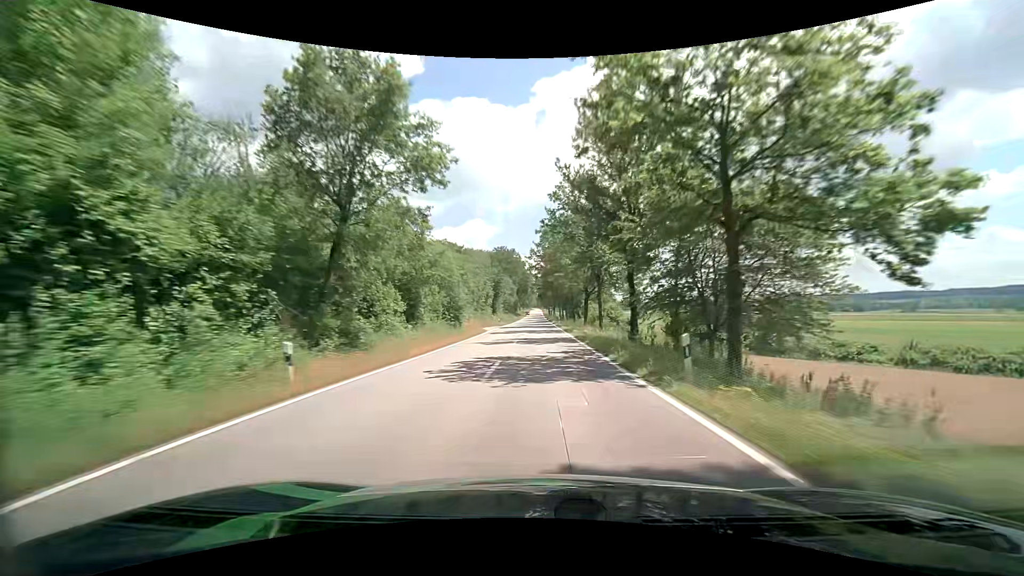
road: tertiary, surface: asphalt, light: Day
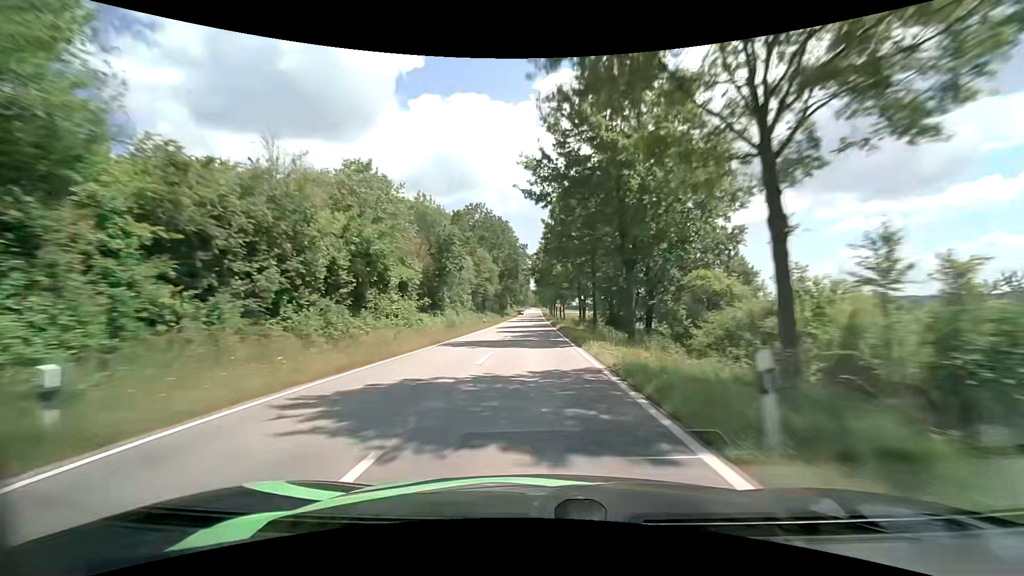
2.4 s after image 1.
(+0.5, +59.6) m; 0°
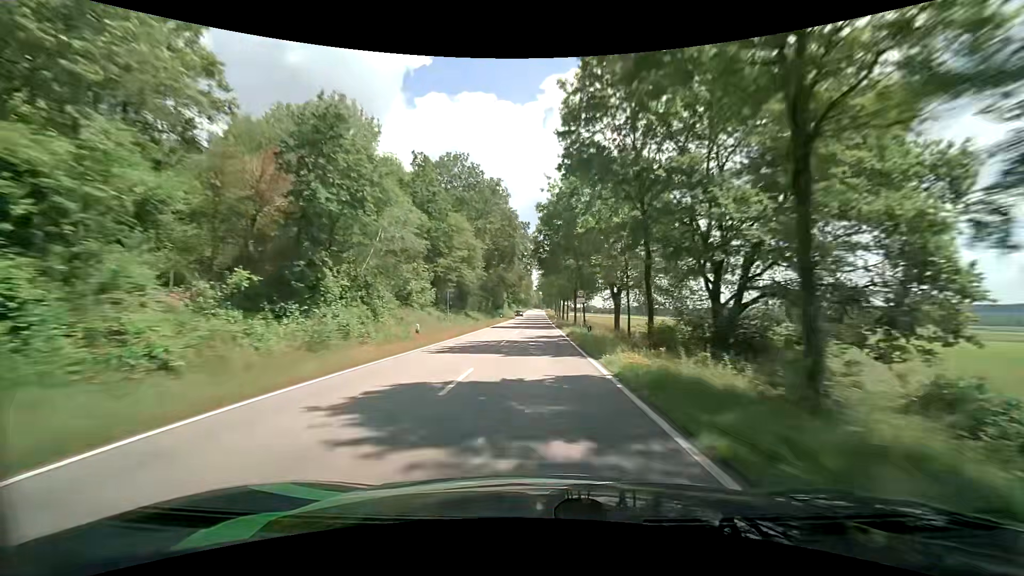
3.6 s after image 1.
(-0.2, +30.1) m; 0°
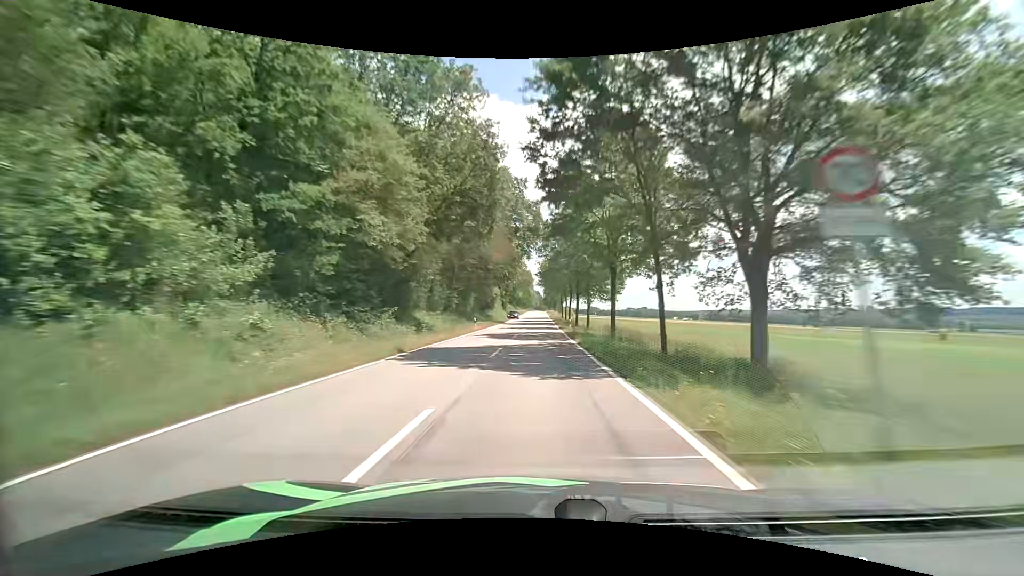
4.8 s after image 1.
(0.0, +30.4) m; 0°
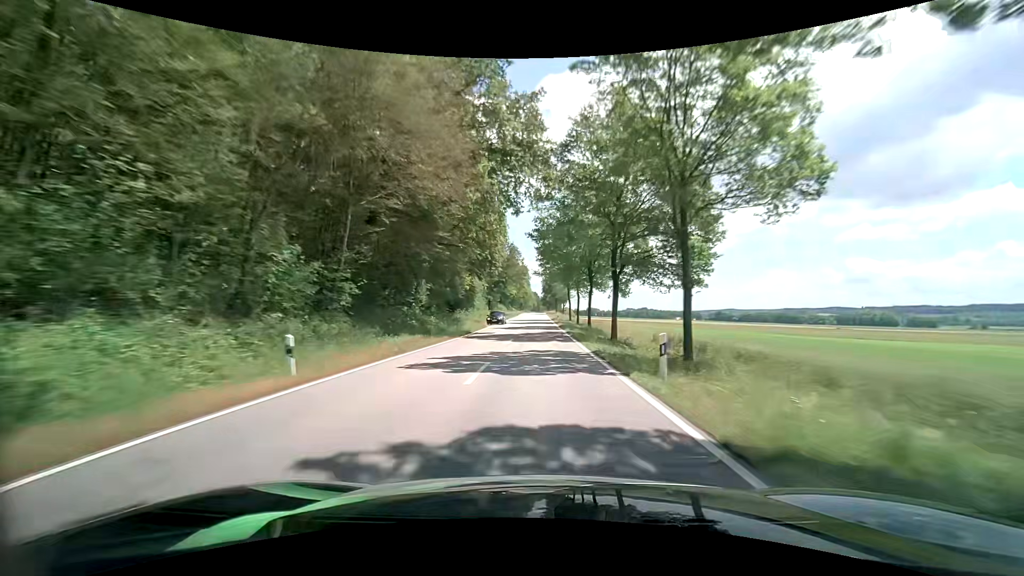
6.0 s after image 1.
(0.0, +30.6) m; 0°
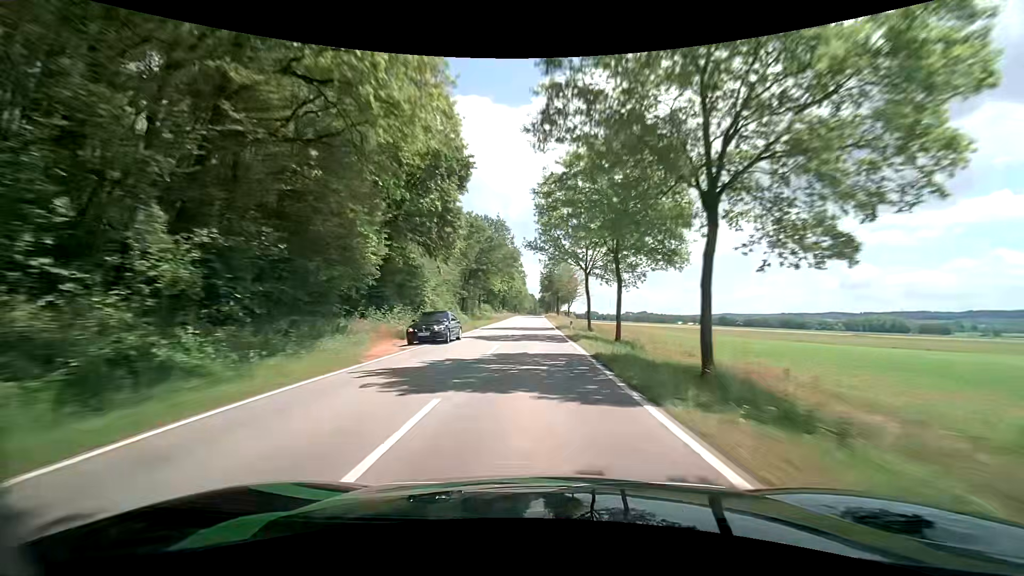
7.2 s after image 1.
(+0.2, +30.8) m; +1°
